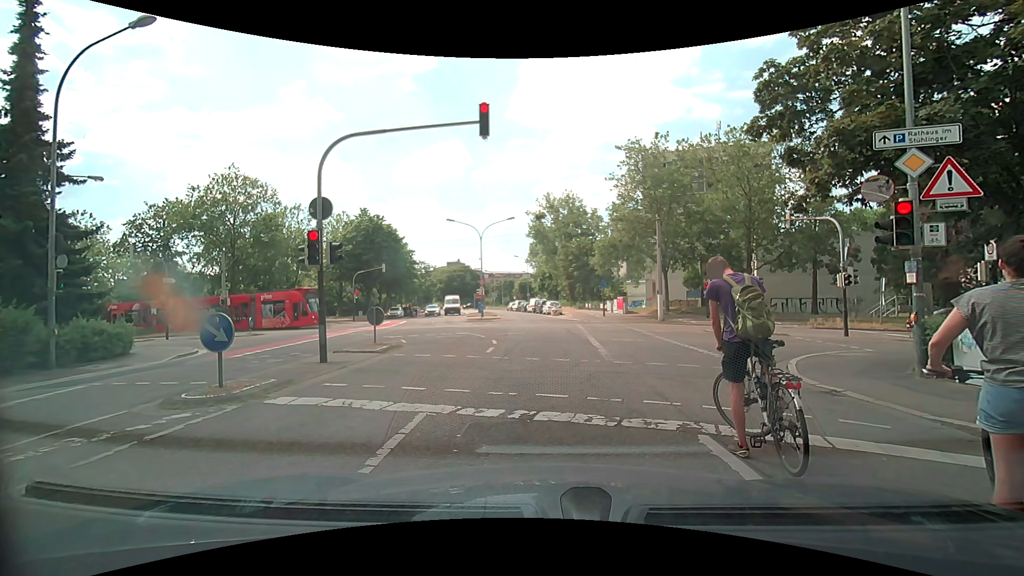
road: residential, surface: asphalt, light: Day
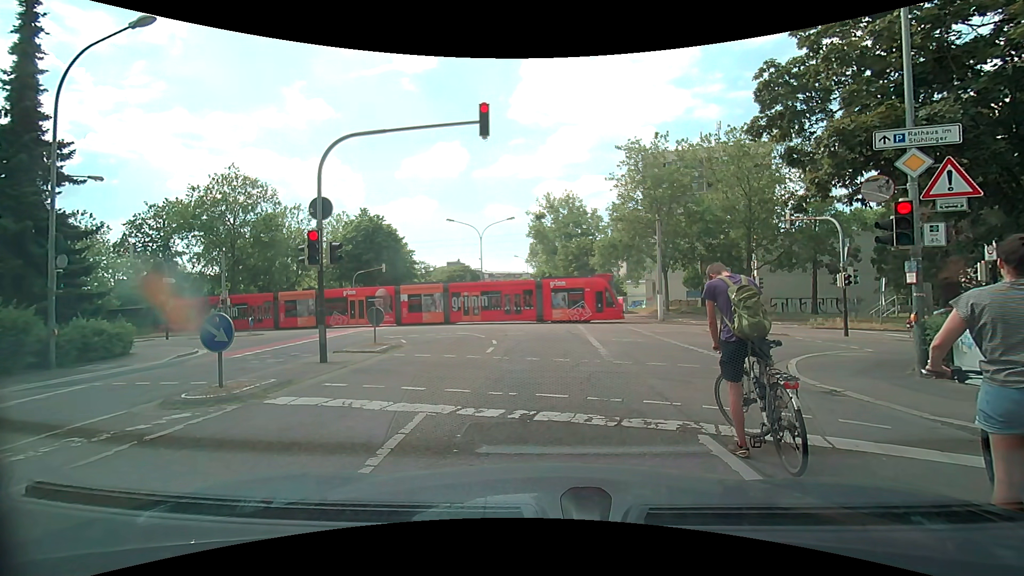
(0.0, 0.0) m; 0°
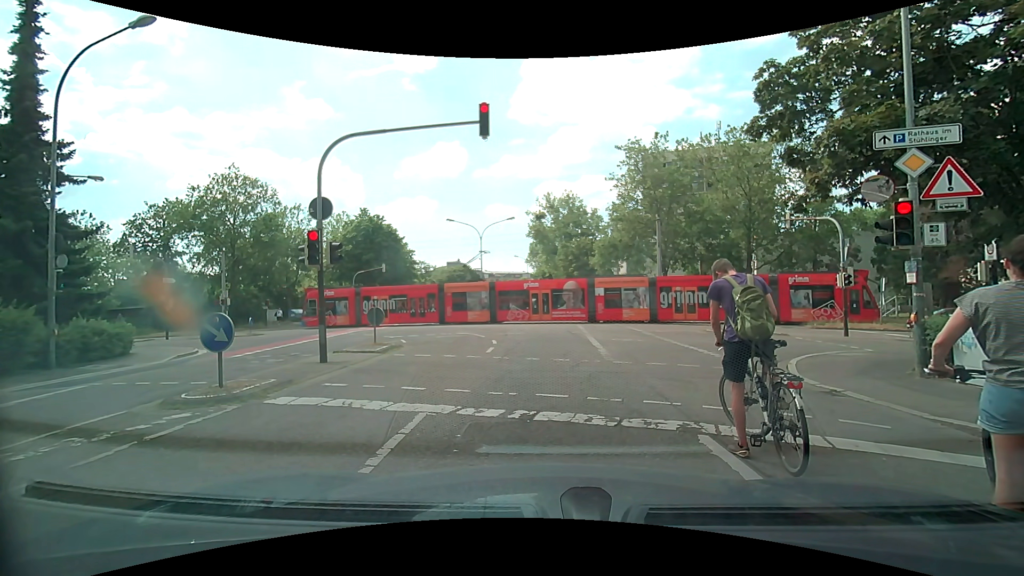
(0.0, 0.0) m; 0°
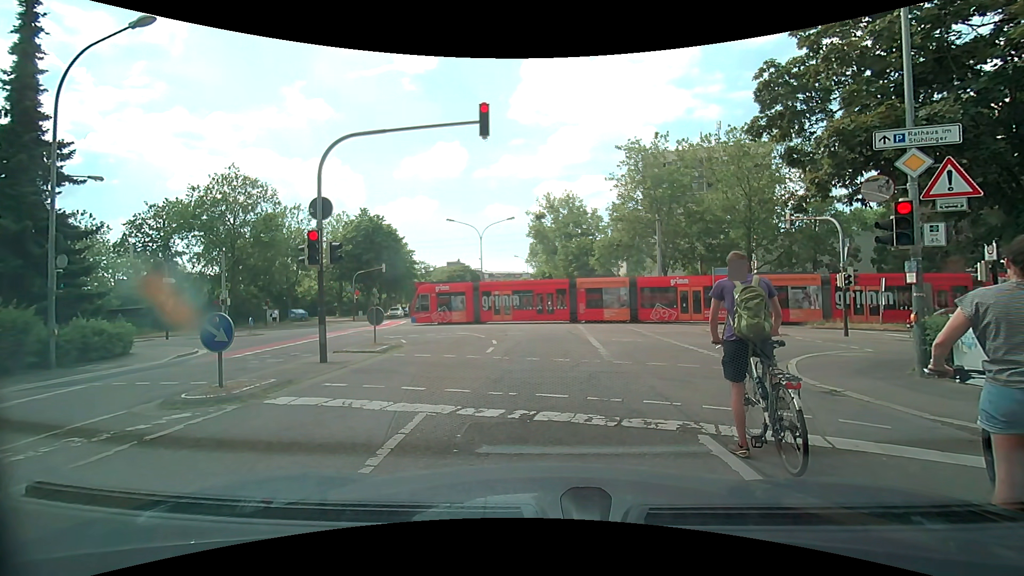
(0.0, 0.0) m; 0°
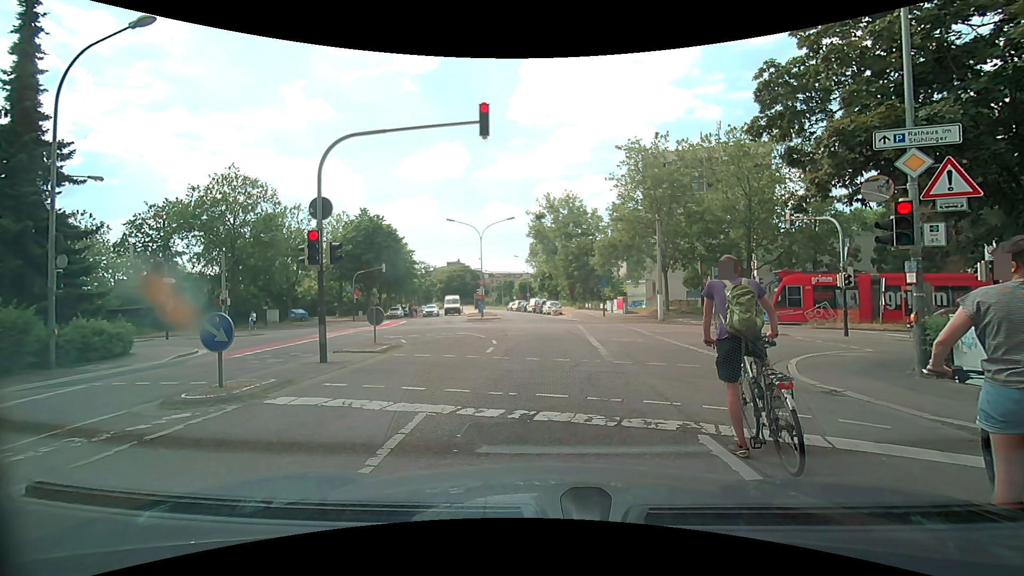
(0.0, 0.0) m; 0°
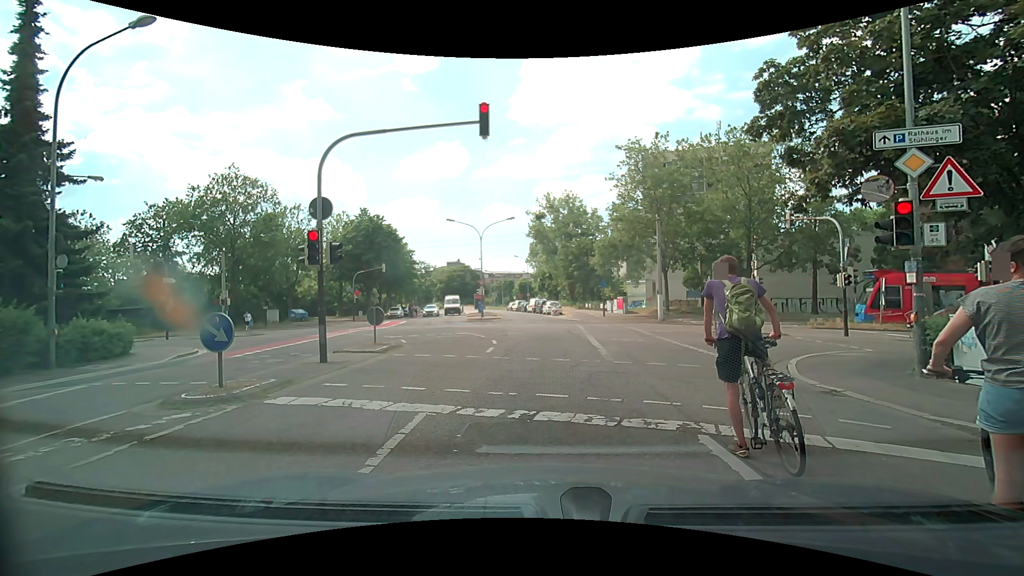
(0.0, 0.0) m; 0°
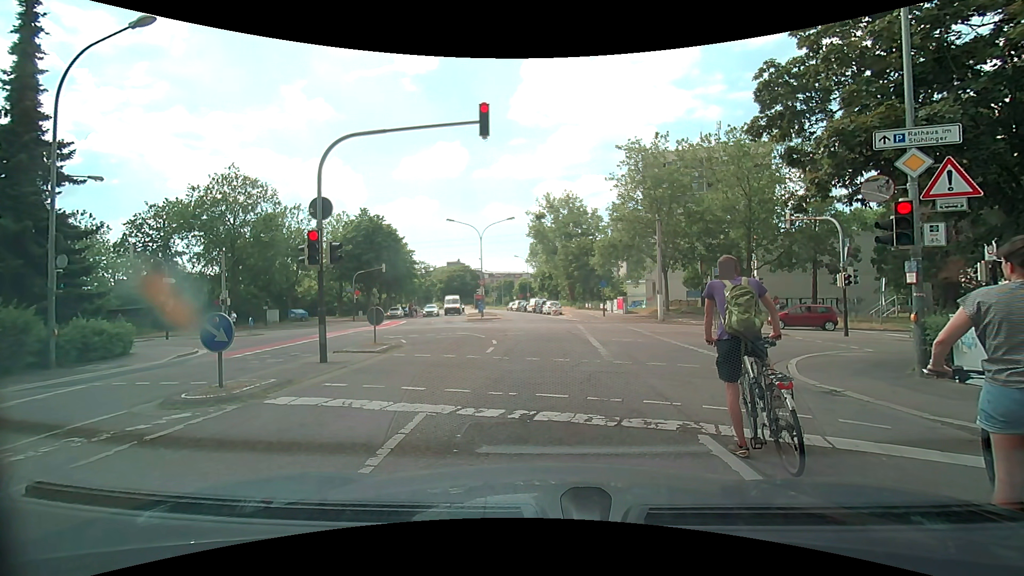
(0.0, 0.0) m; 0°
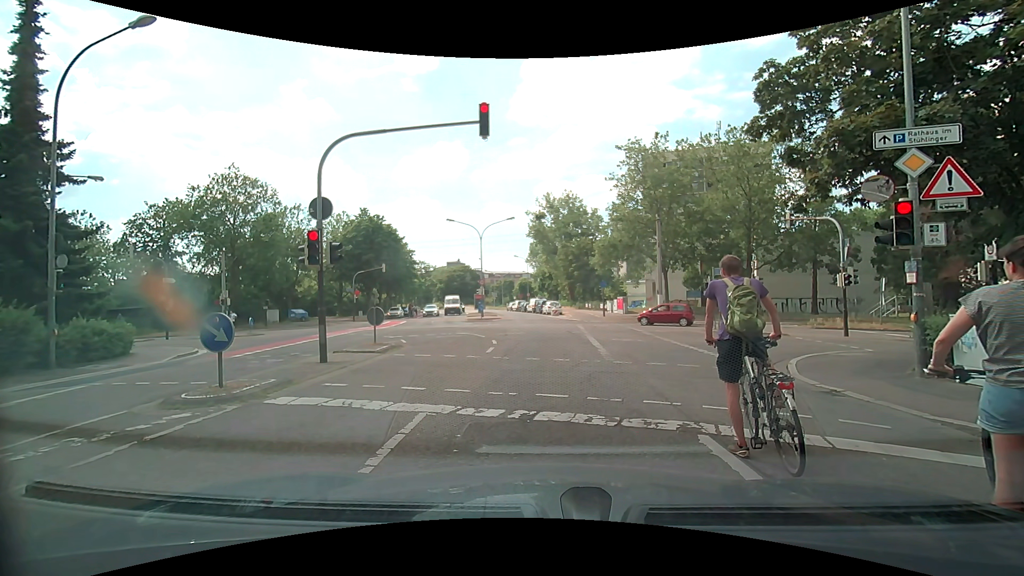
(0.0, 0.0) m; 0°
